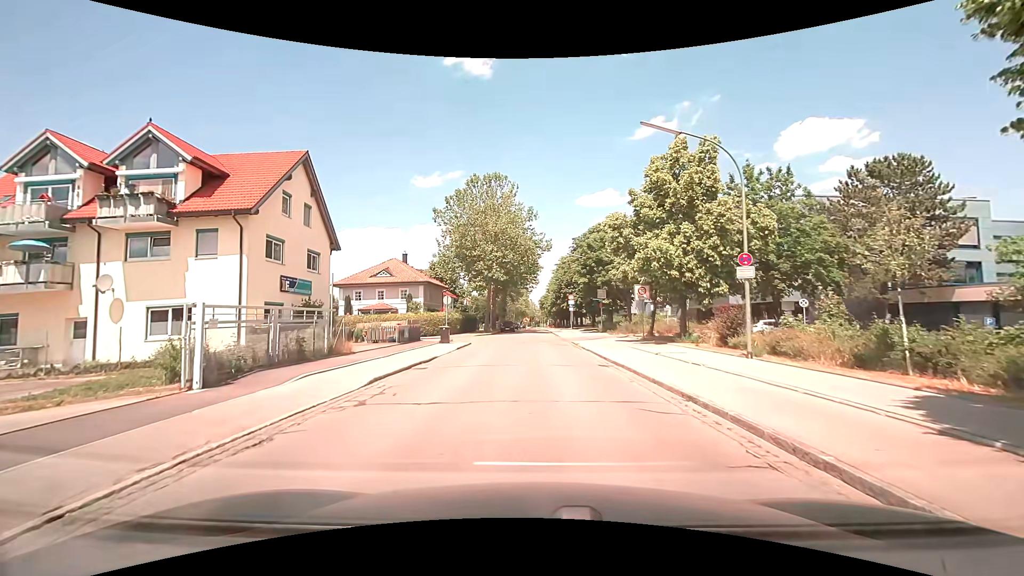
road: residential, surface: asphalt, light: Day
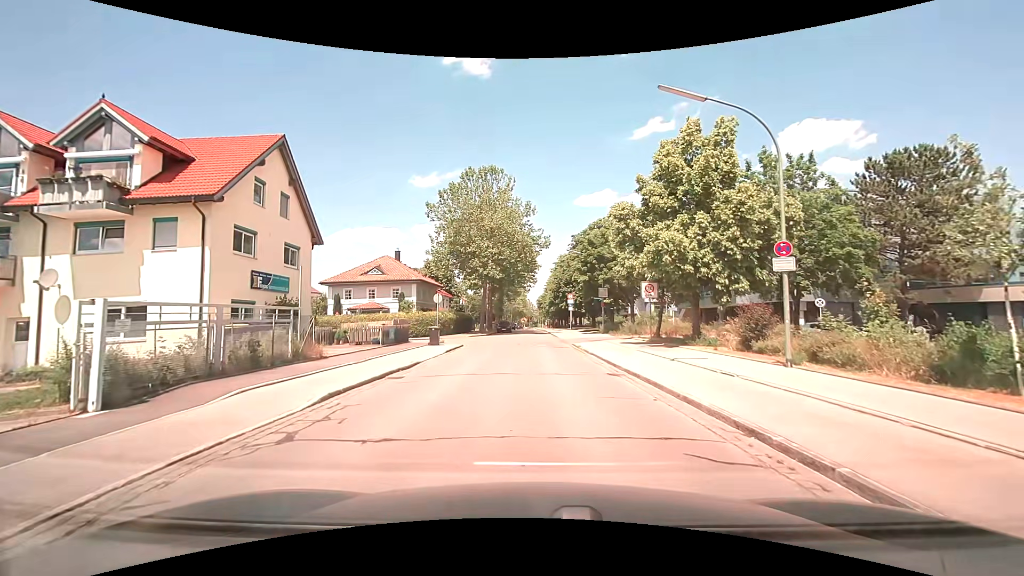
(0.0, +2.5) m; 0°
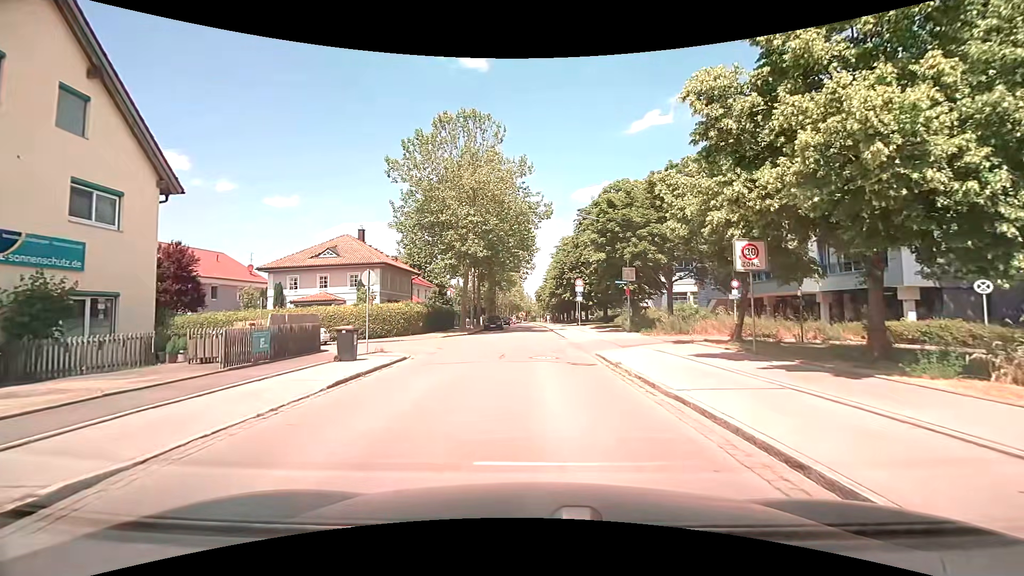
(+0.1, +12.9) m; +1°
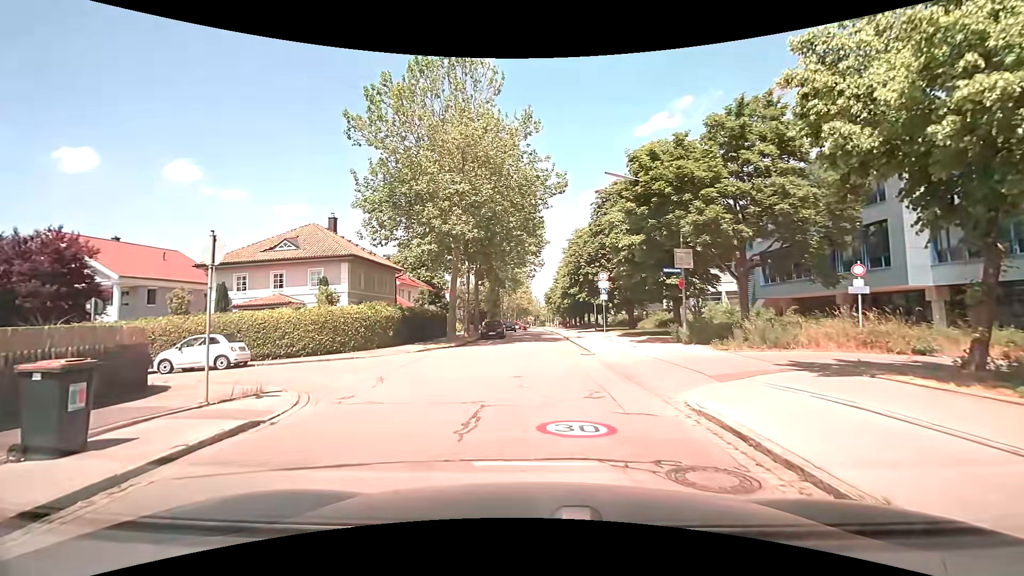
(-0.2, +9.8) m; -1°
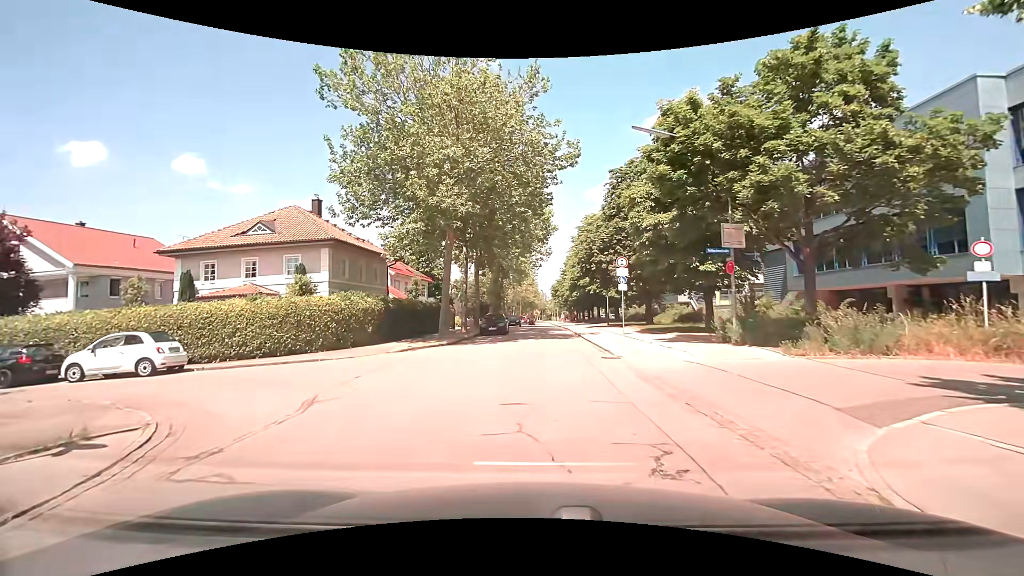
(-0.1, +4.4) m; -1°
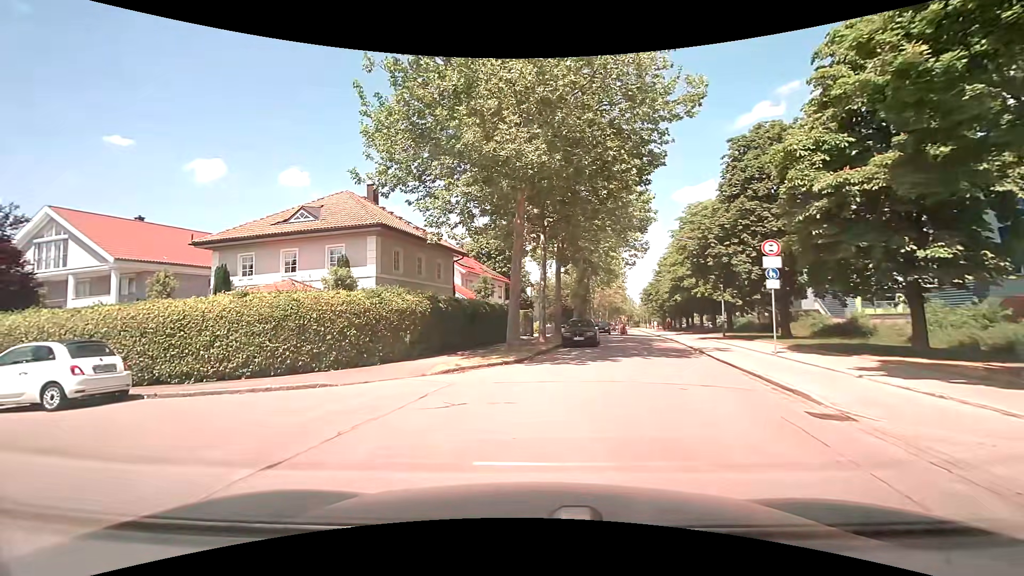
(-0.5, +7.1) m; -9°
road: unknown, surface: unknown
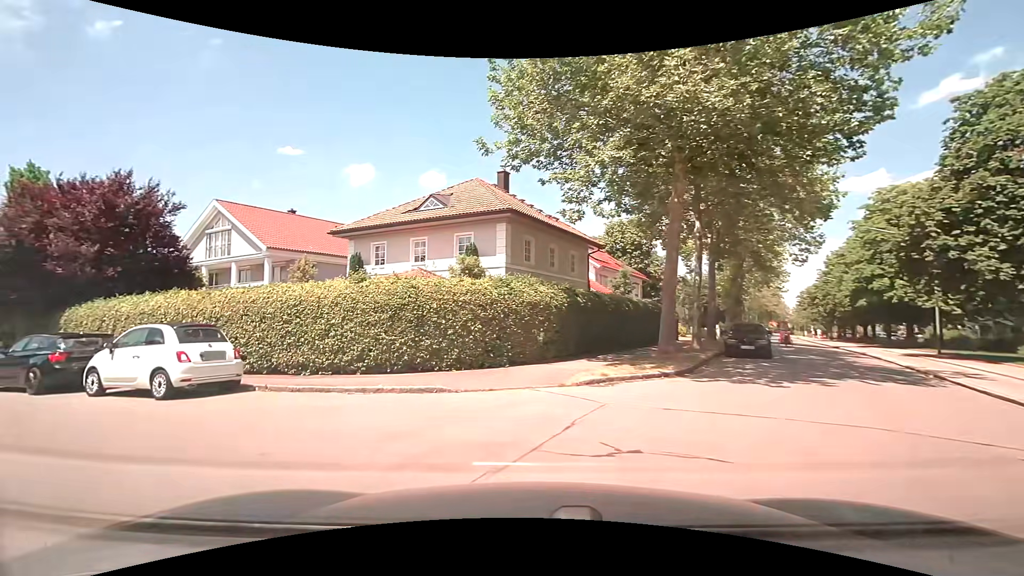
(-0.4, +2.9) m; -16°
